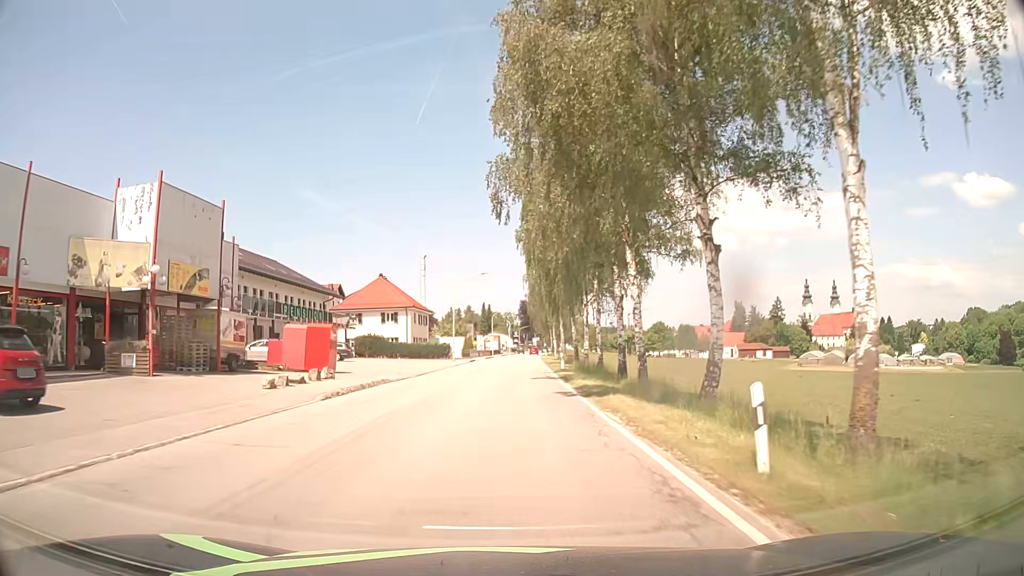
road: secondary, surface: asphalt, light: Day
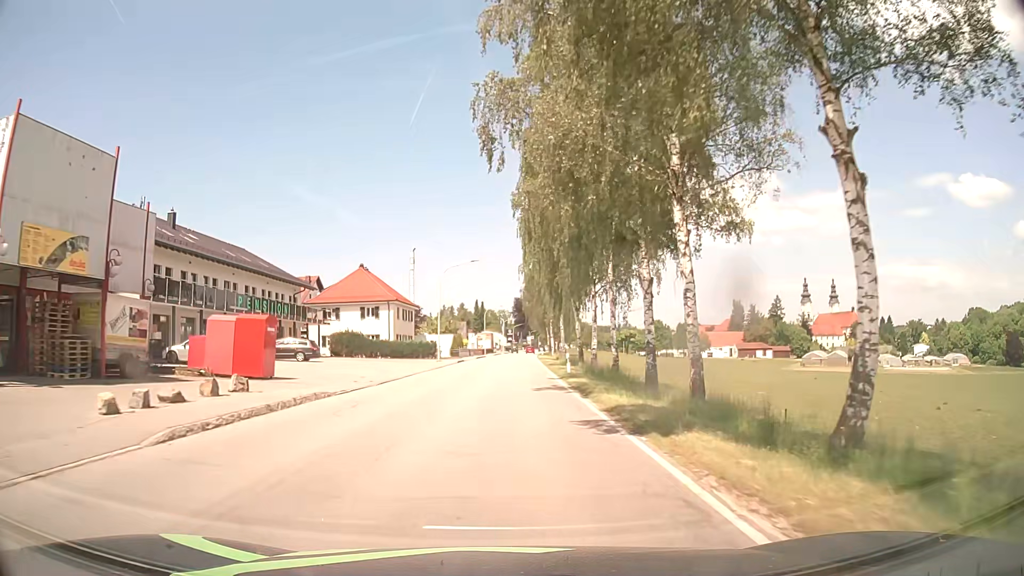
(0.0, +7.9) m; 0°
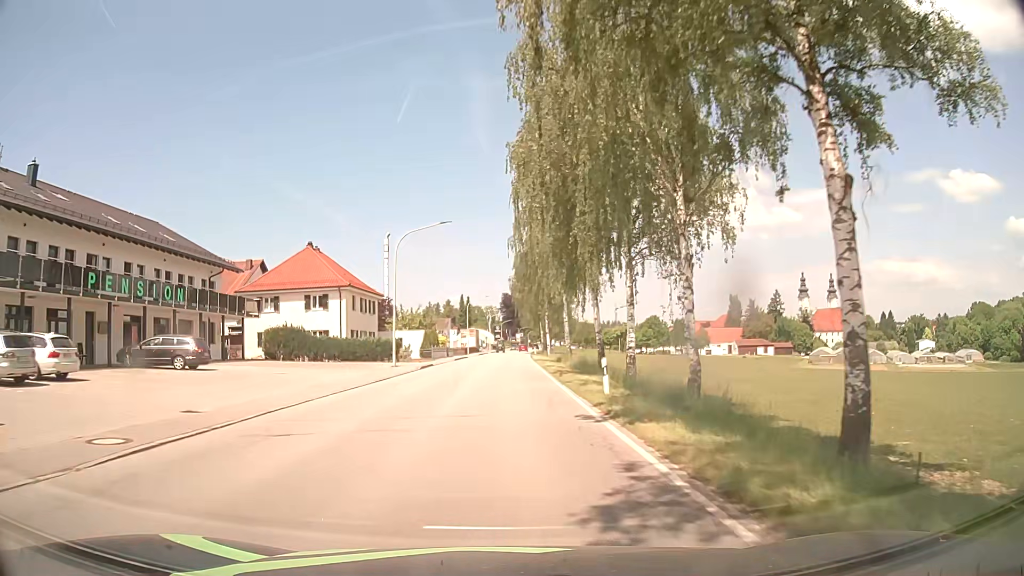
(+0.1, +15.9) m; +1°
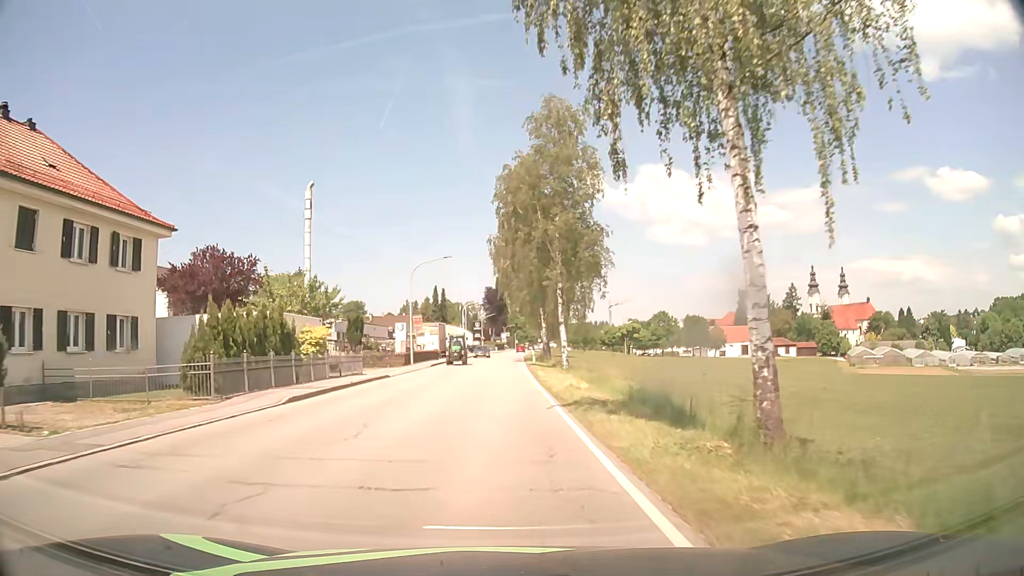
(+0.8, +39.6) m; +2°
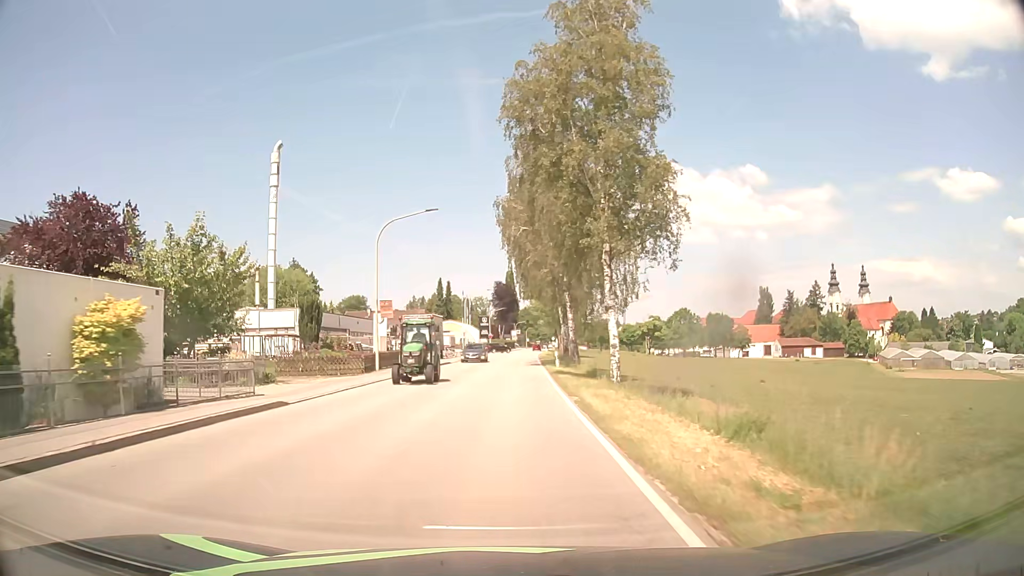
(-0.2, +15.8) m; -1°
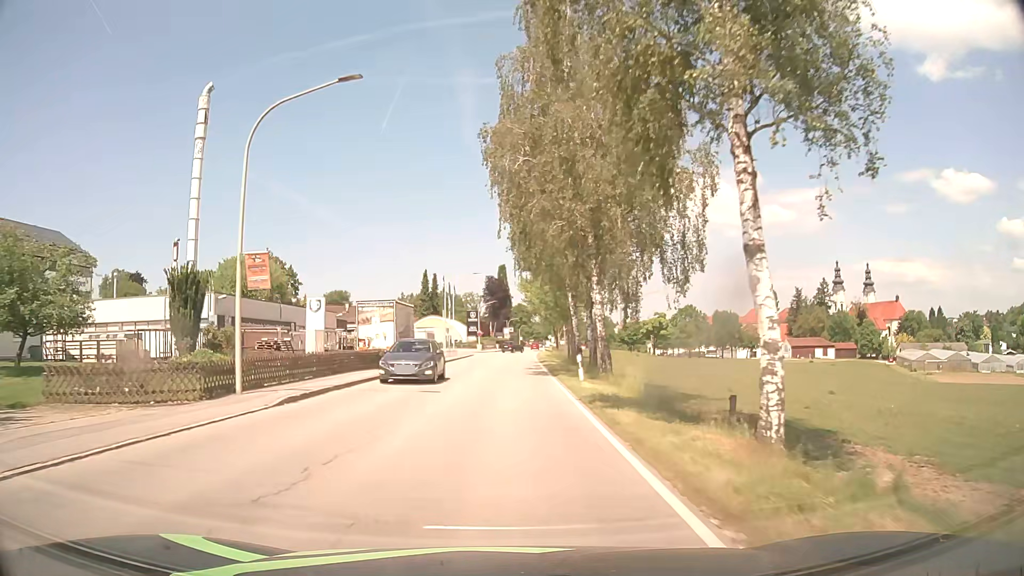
(0.0, +15.9) m; 0°
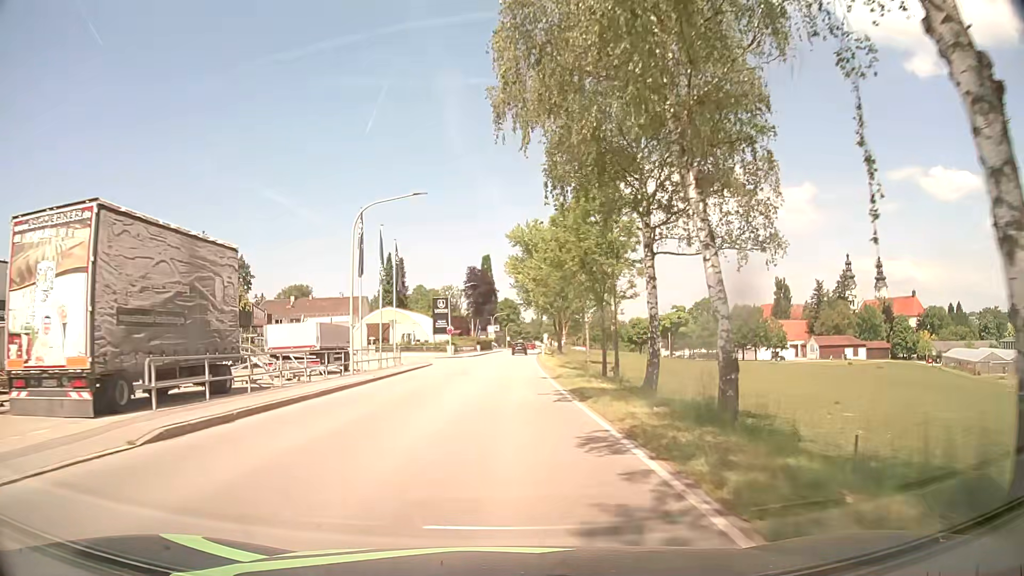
(+0.3, +31.6) m; +1°
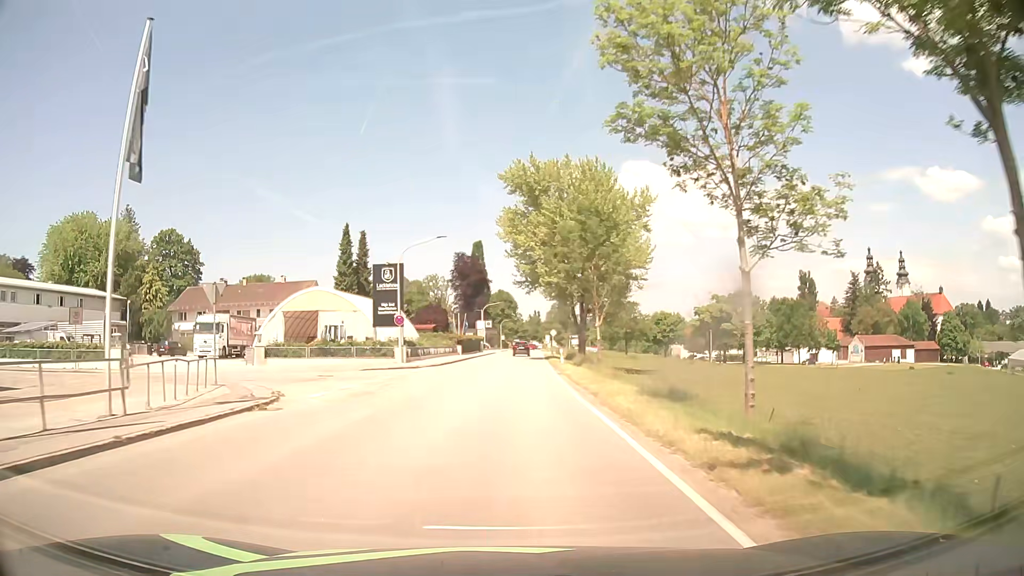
(+0.5, +30.8) m; +1°
(0, +10) (0, +20) (0, +30) (+1, +40) (+1, +50) (+2, +60) (+2, +70) (+2, +80) (+3, +90) (+3, +100) m
